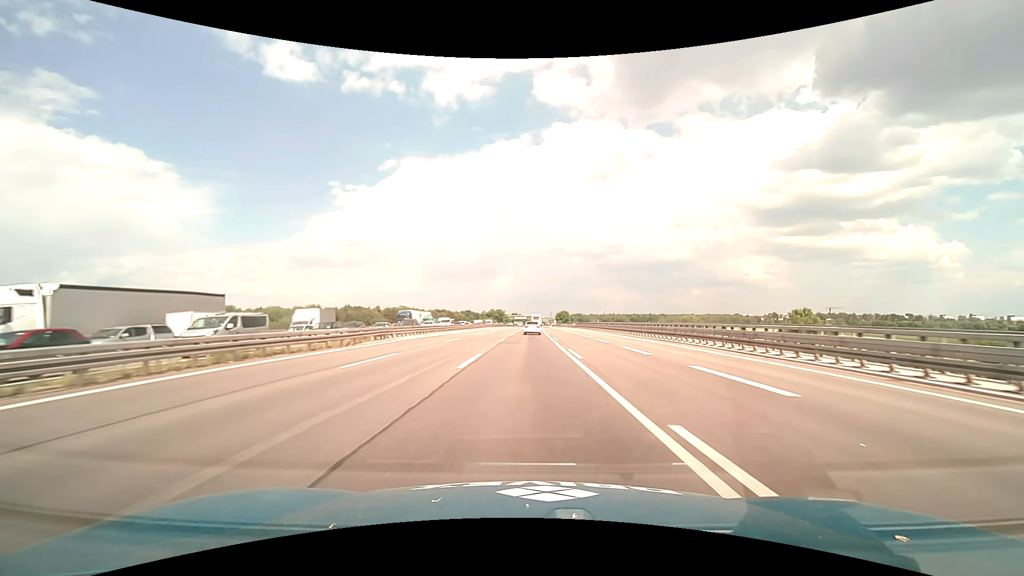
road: motorway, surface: asphalt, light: Day
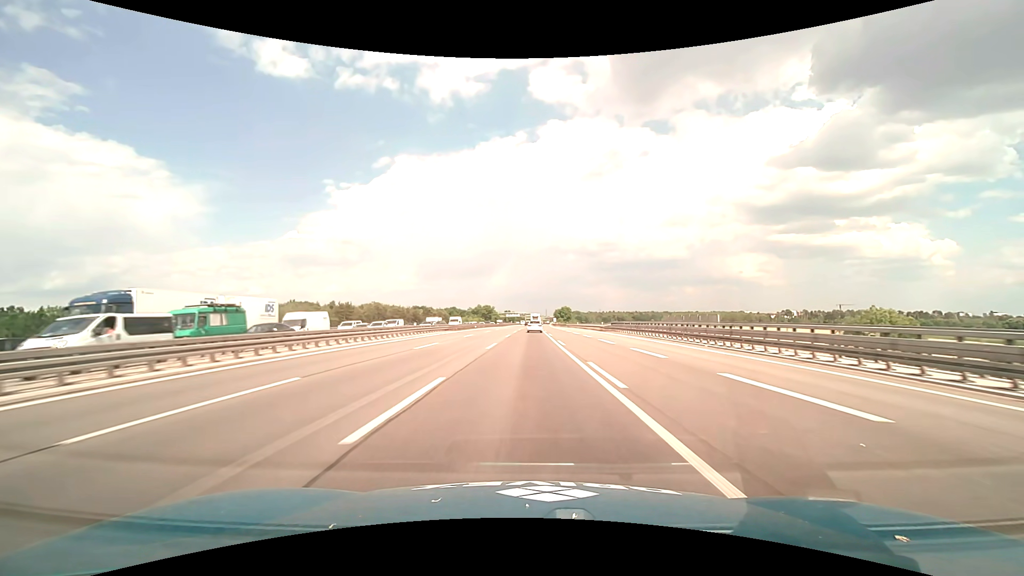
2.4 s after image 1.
(+0.4, +62.8) m; +1°
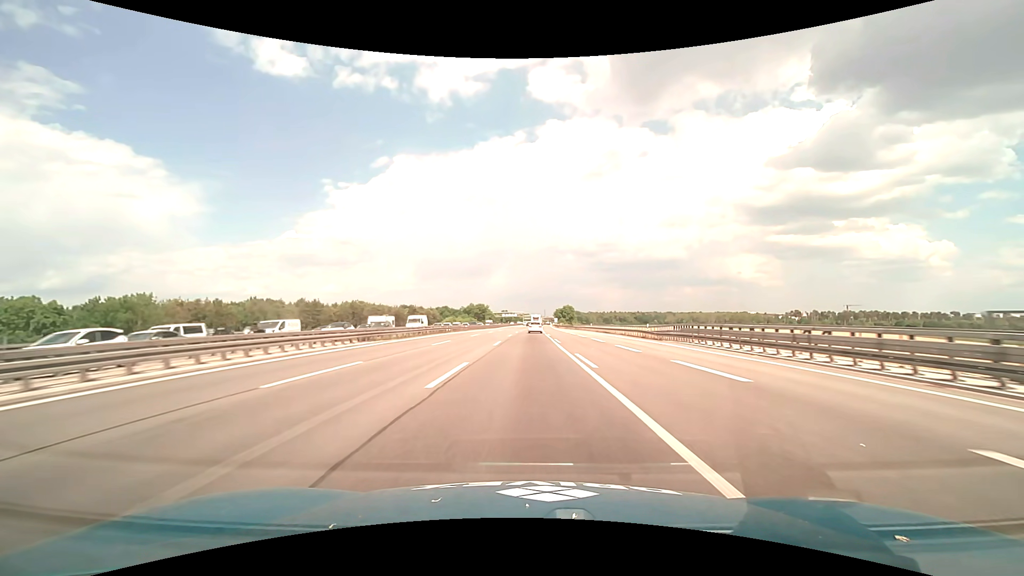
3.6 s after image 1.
(0.0, +31.5) m; 0°
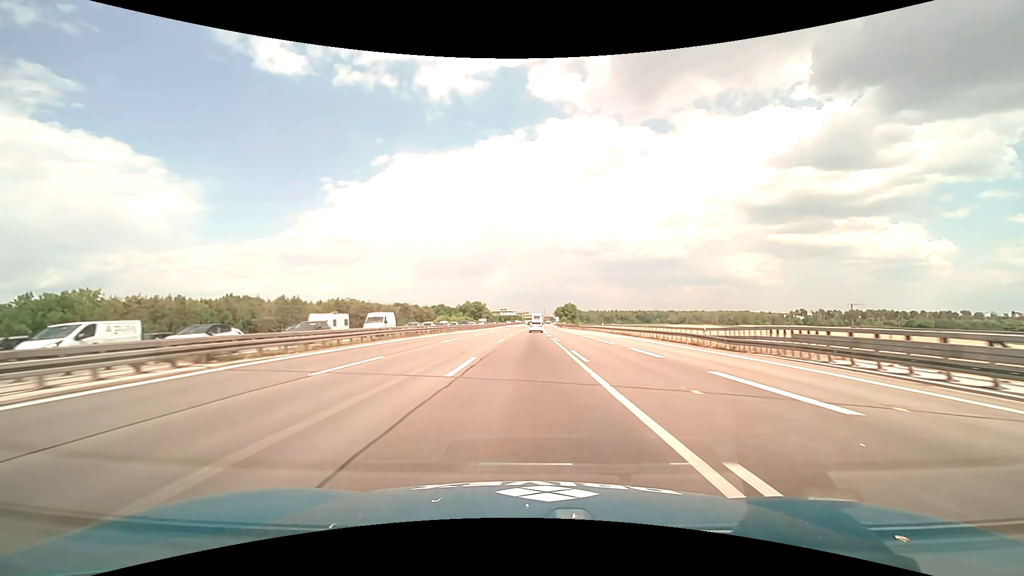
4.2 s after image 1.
(0.0, +15.8) m; 0°
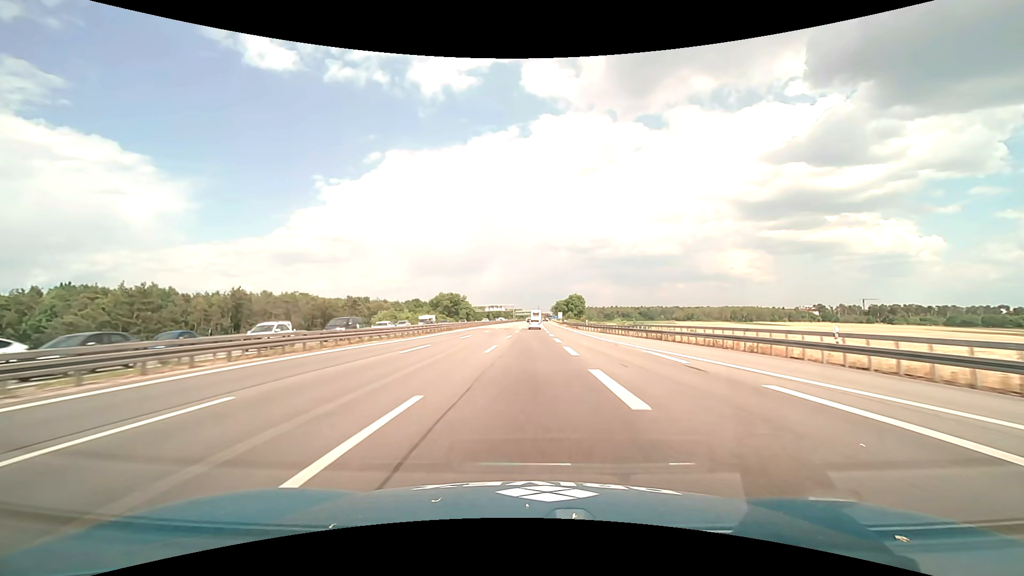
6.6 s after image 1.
(+0.5, +63.2) m; +1°
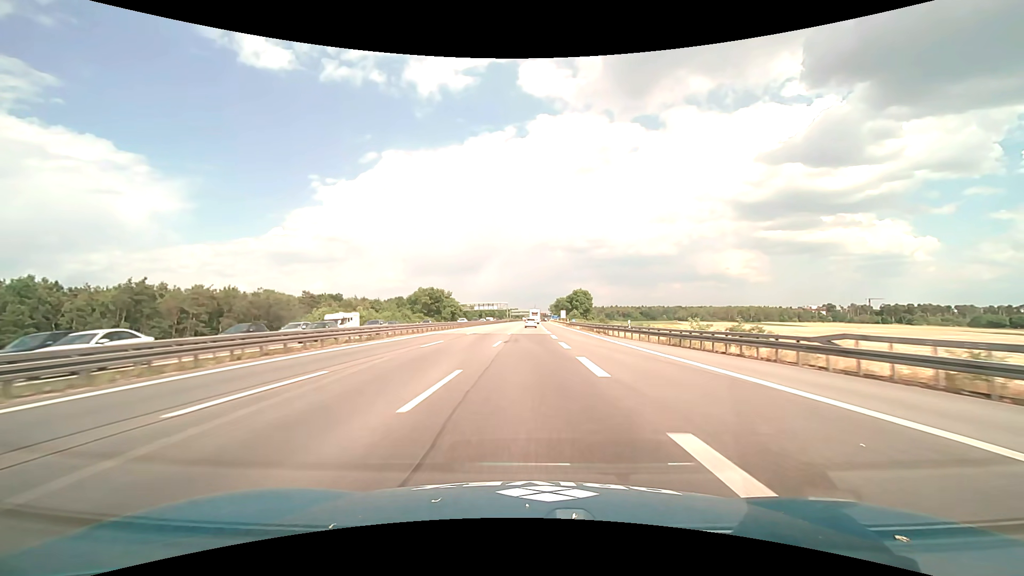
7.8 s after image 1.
(+0.1, +31.7) m; 0°
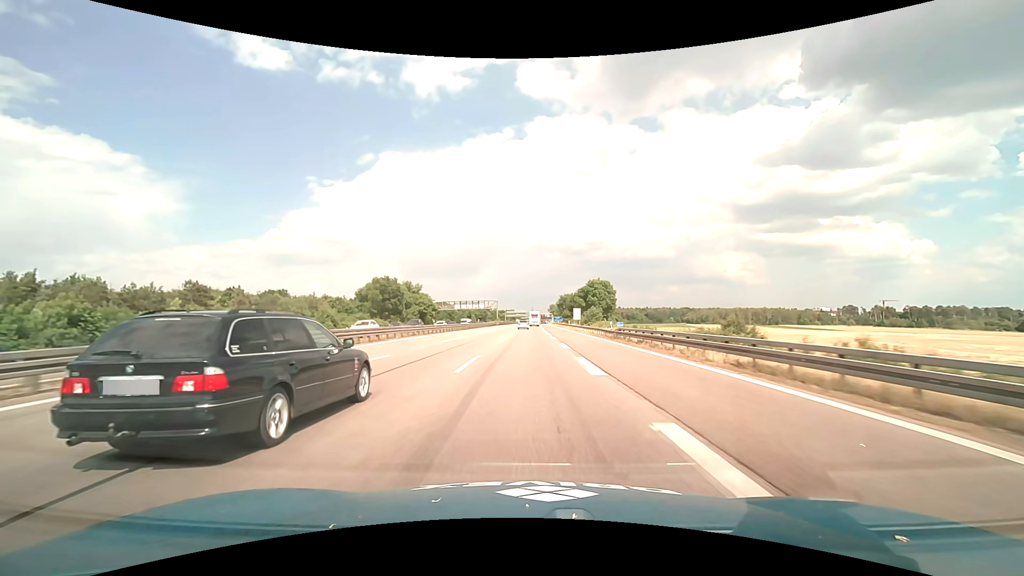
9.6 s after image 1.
(+0.2, +47.5) m; 0°
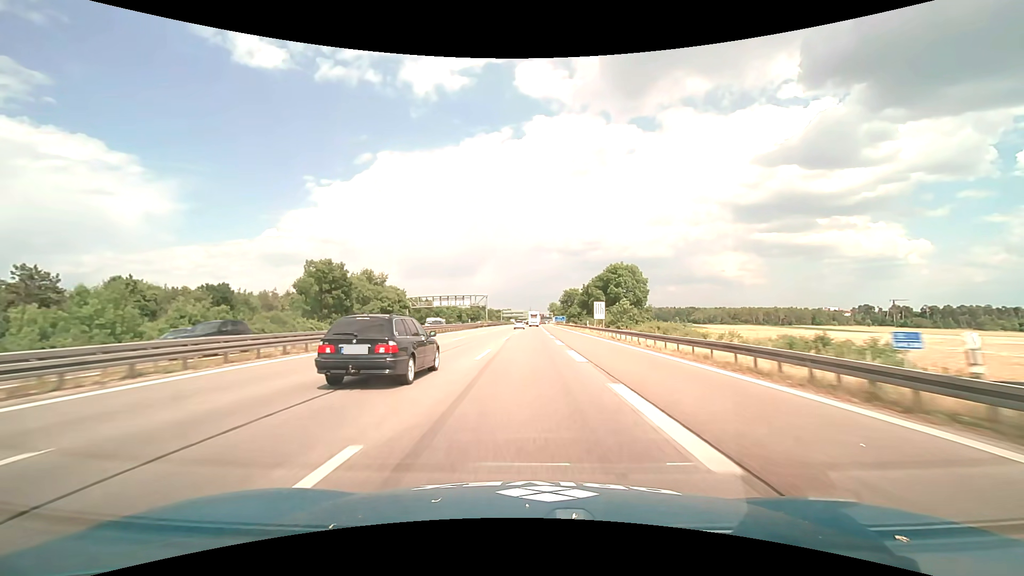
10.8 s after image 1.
(+0.1, +31.6) m; 0°
(0, +10) (0, +20) (0, +30) (0, +40) (0, +50) (0, +60) (0, +70) (0, +80) (+1, +90) (+1, +100) m
